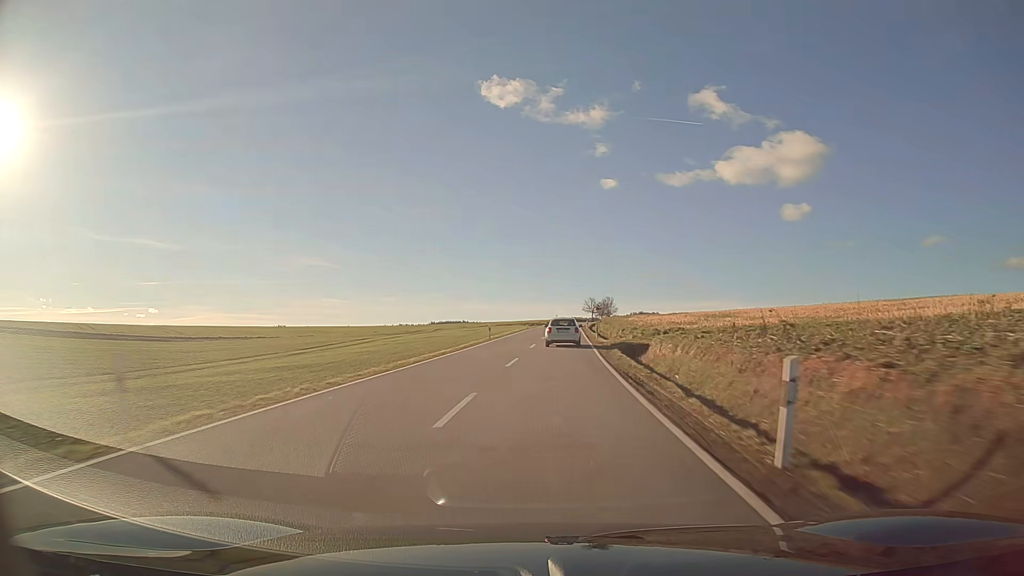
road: secondary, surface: asphalt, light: Day
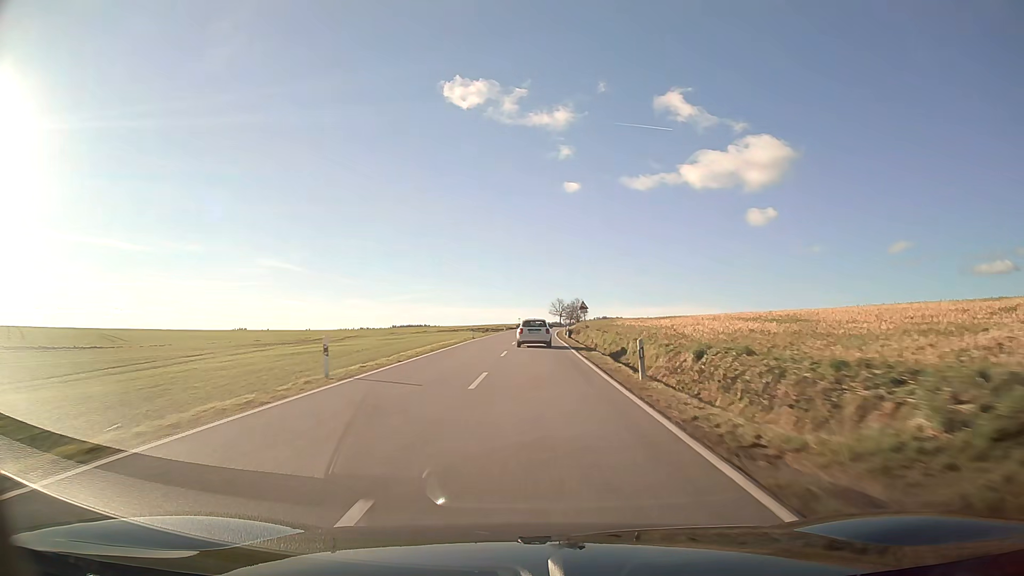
(+0.8, +30.9) m; +2°
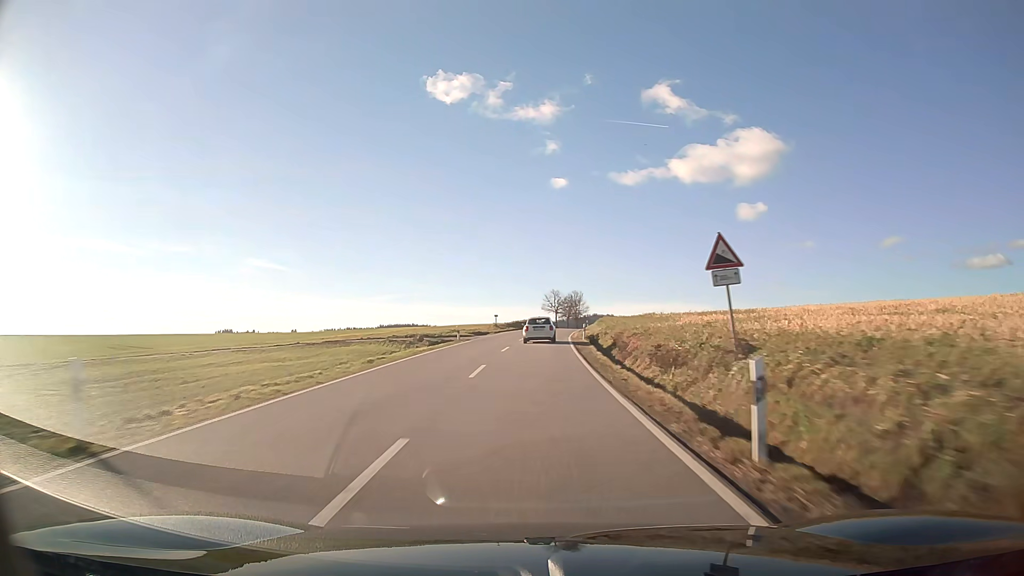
(+0.3, +45.5) m; +1°
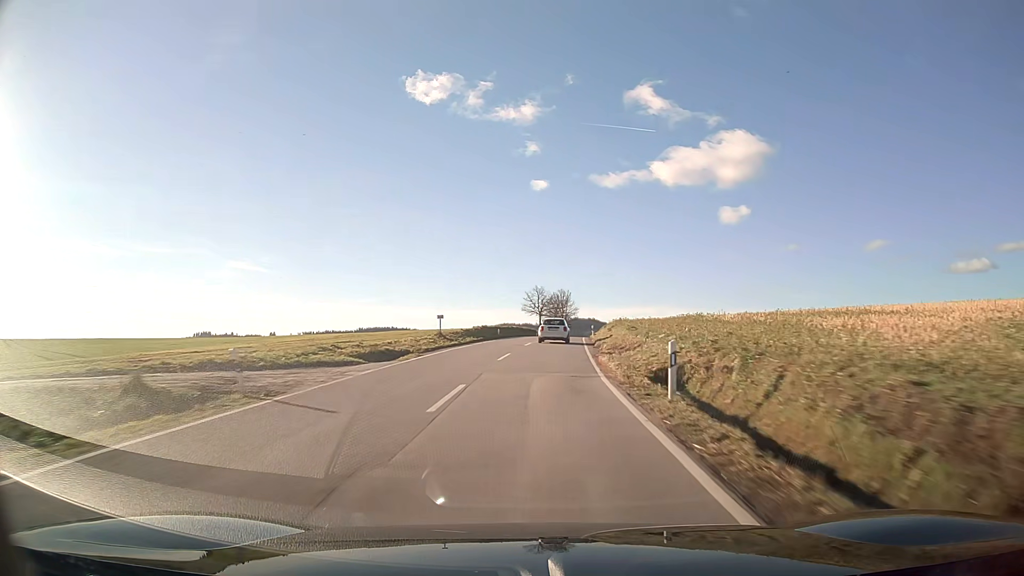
(+0.4, +29.8) m; +2°
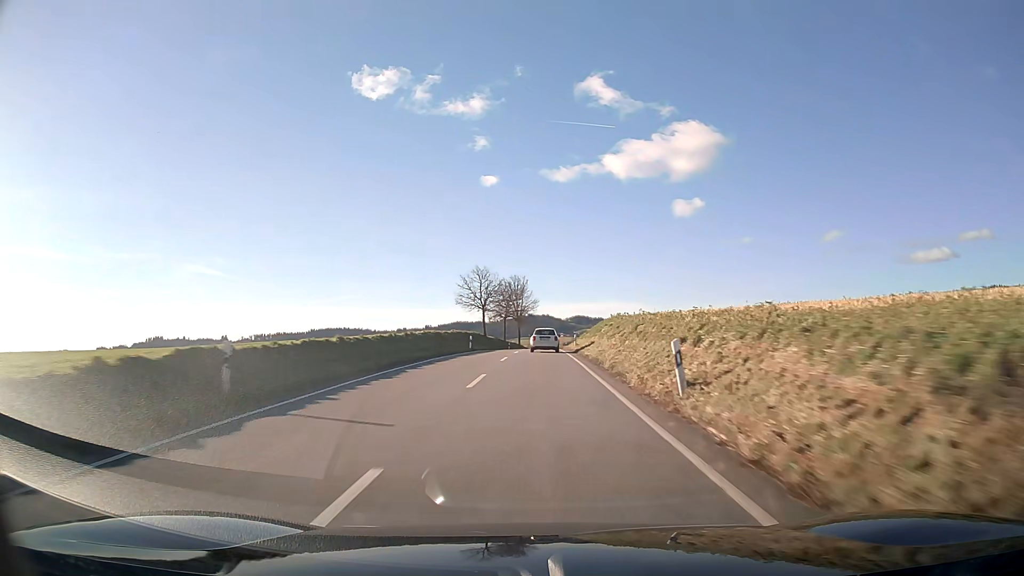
(+1.6, +43.7) m; +4°
